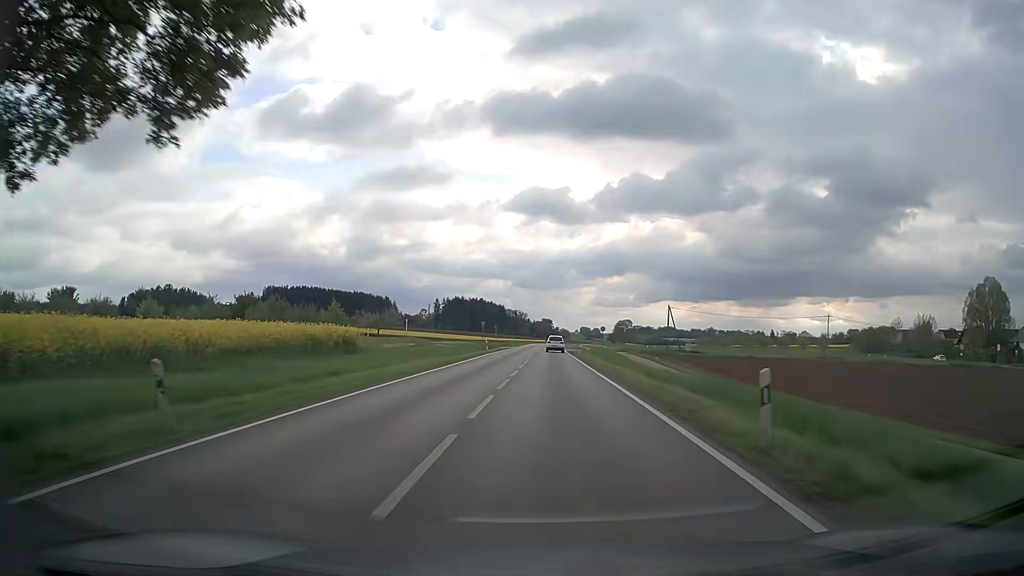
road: secondary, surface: asphalt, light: Day
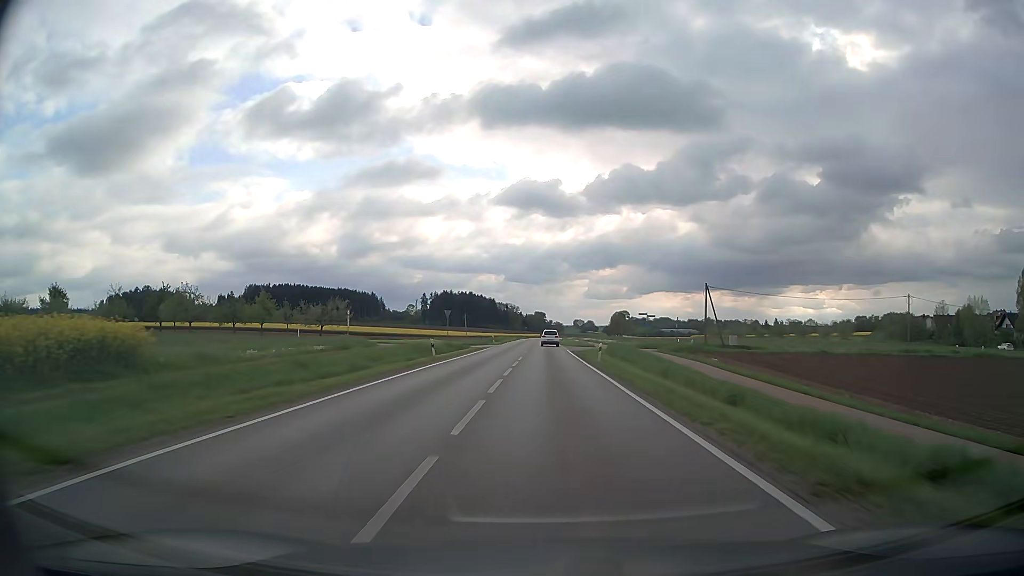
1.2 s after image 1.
(+0.1, +25.5) m; +1°
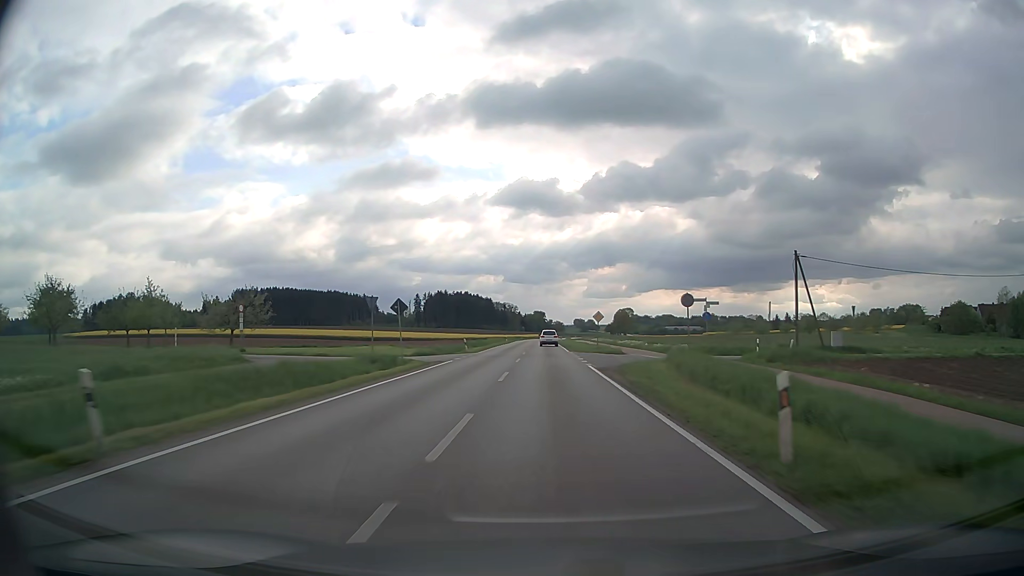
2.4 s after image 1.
(0.0, +25.5) m; 0°
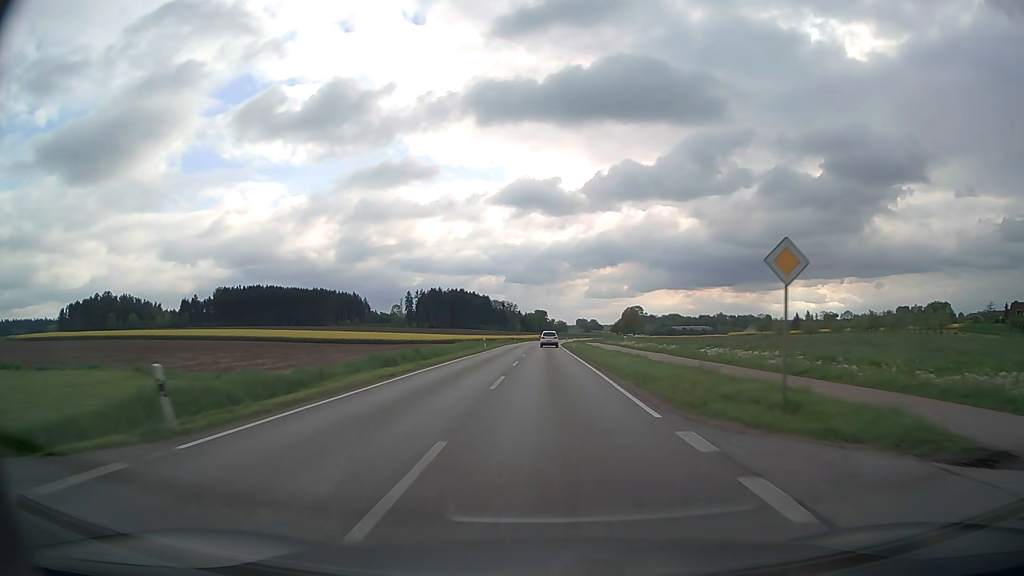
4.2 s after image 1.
(-0.1, +38.2) m; 0°
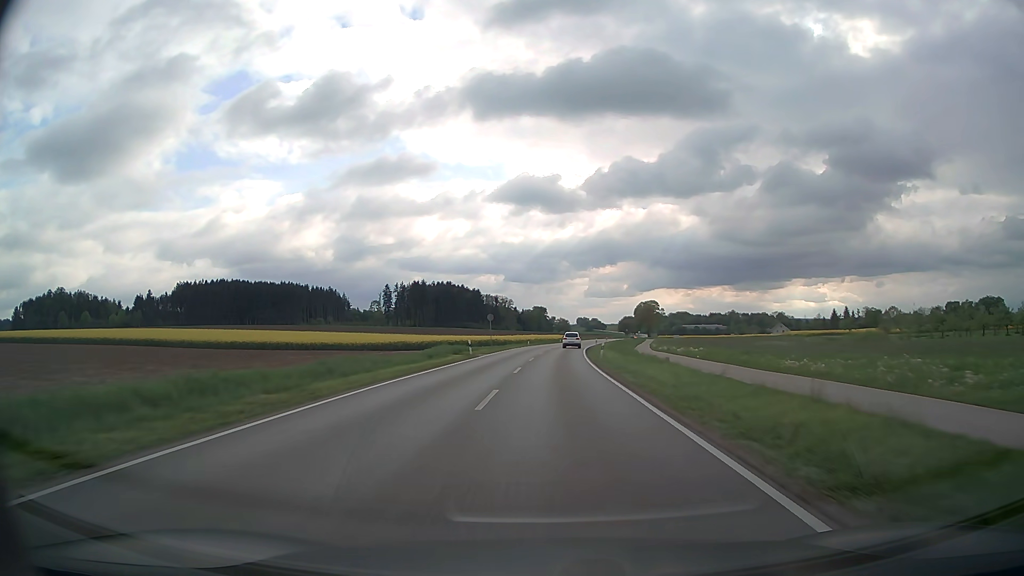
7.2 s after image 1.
(-0.2, +63.5) m; 0°
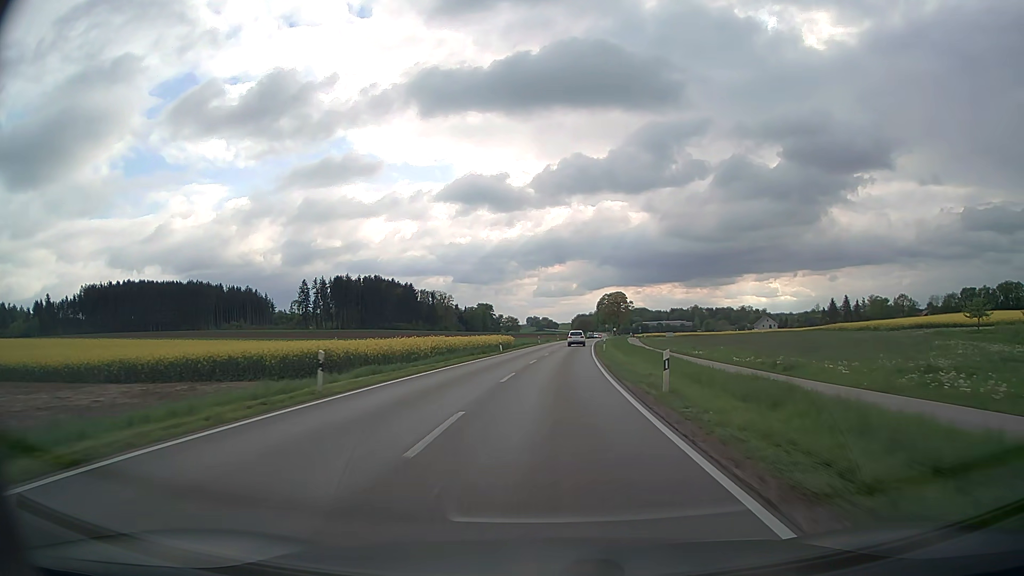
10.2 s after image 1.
(+2.1, +63.7) m; +4°
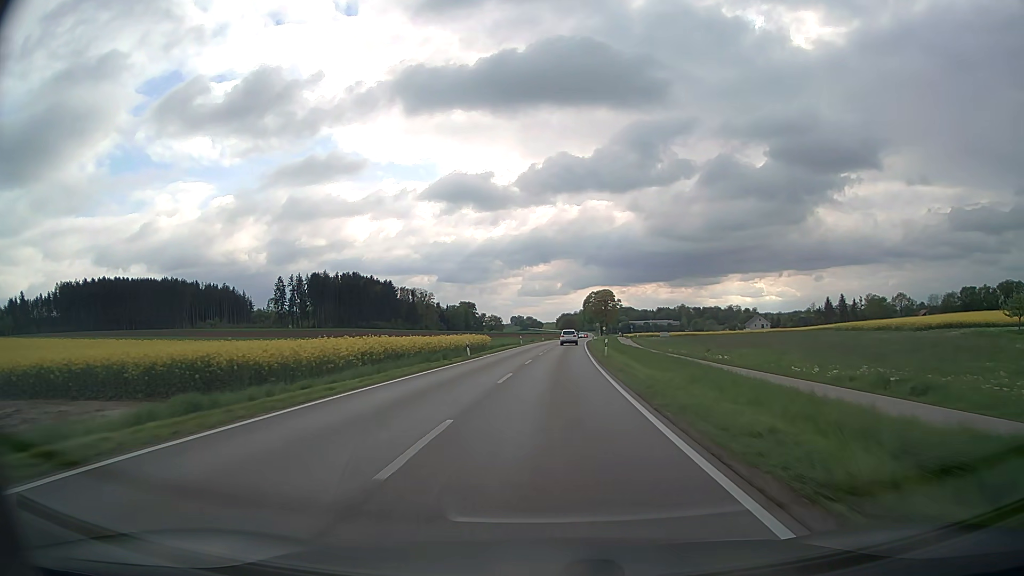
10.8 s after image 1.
(+0.1, +12.9) m; +1°
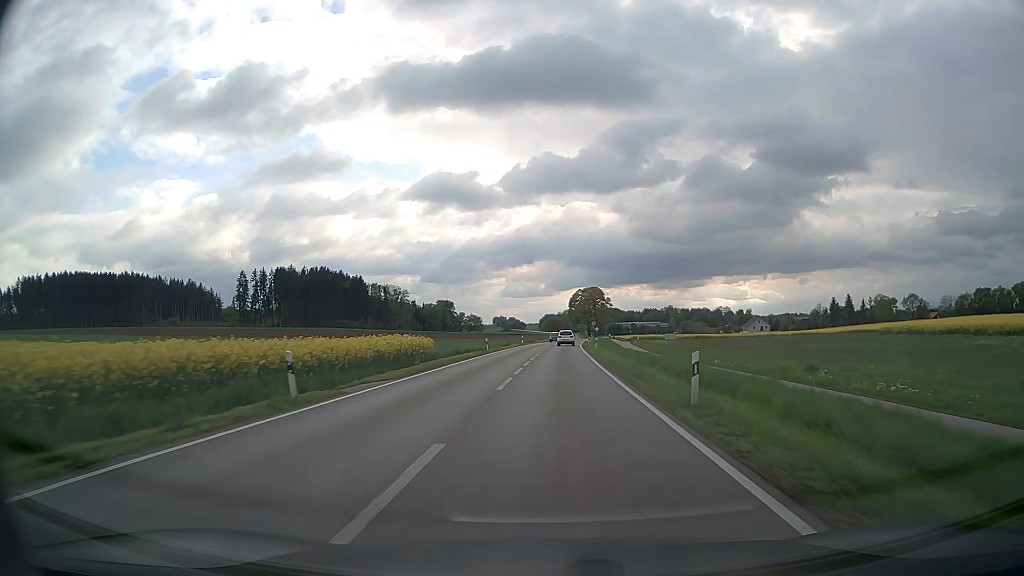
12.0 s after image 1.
(+0.4, +26.0) m; +1°
(0, +10) (0, +20) (0, +30) (+1, +40) (+1, +50) (+2, +60) (+2, +70) (+3, +80) (+3, +90) (+4, +100) m
